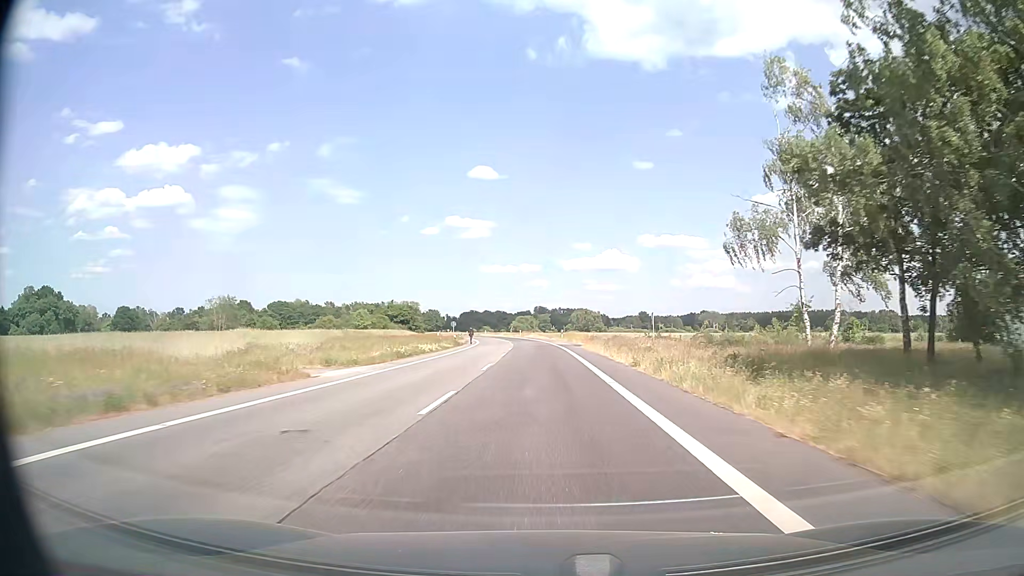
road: secondary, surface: asphalt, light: Day
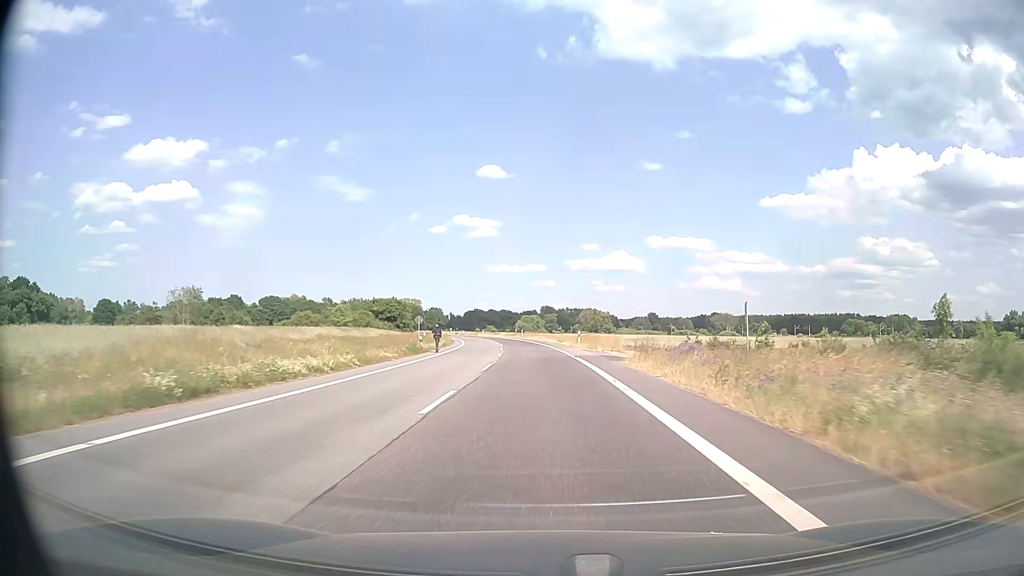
(-0.1, +23.7) m; 0°
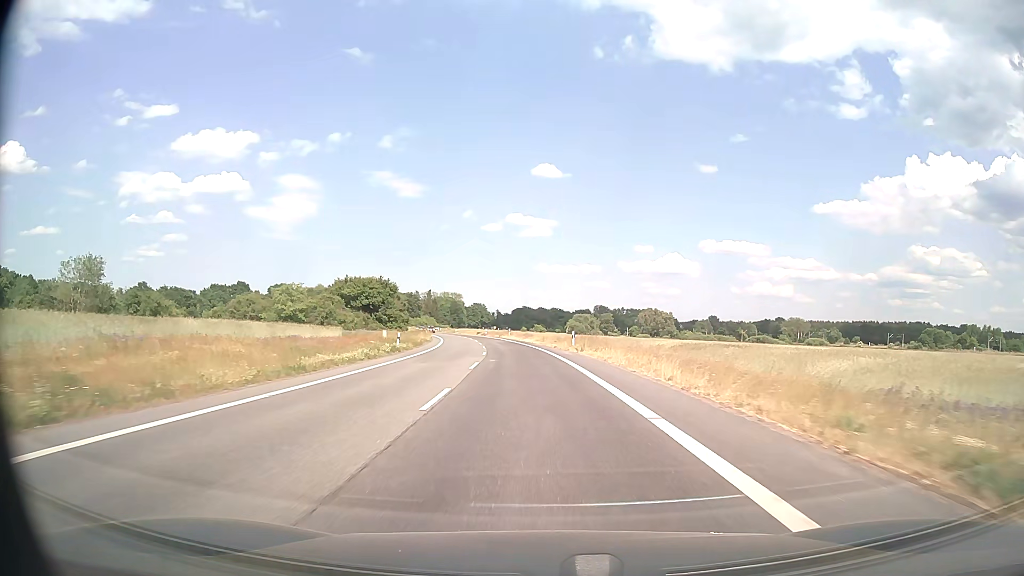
(-1.9, +58.6) m; -4°
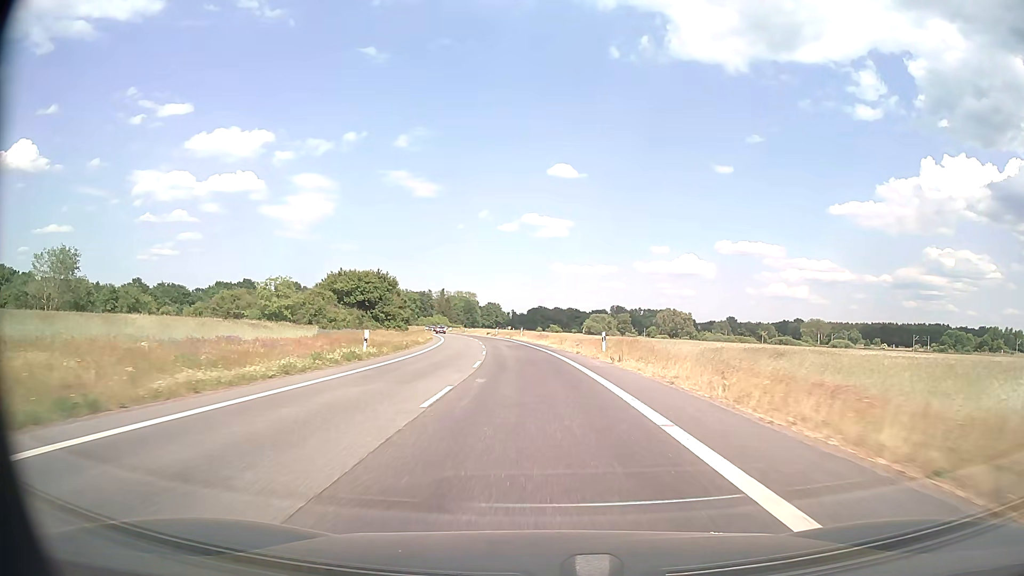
(-0.2, +11.7) m; -1°
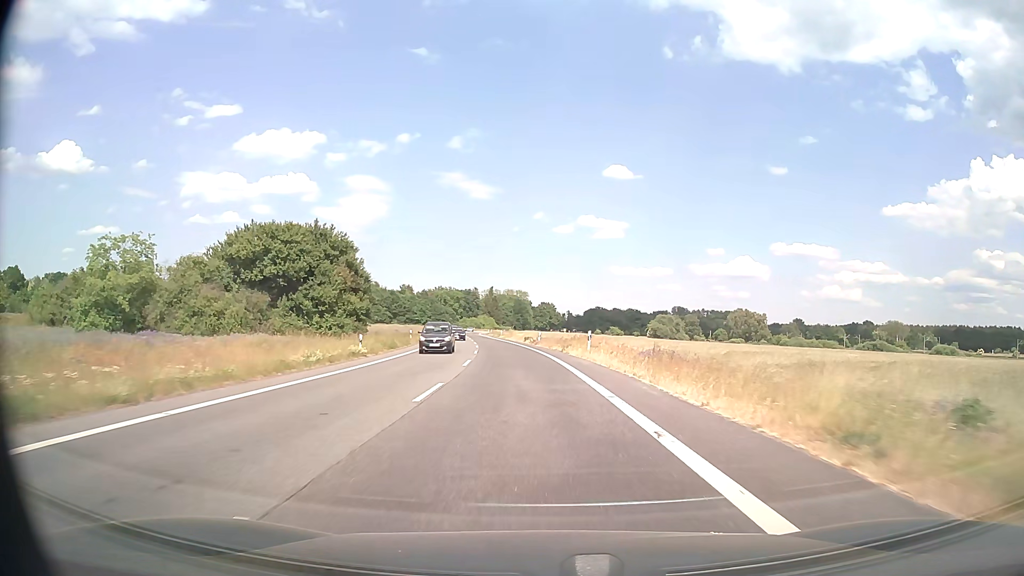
(-1.9, +46.7) m; -5°
